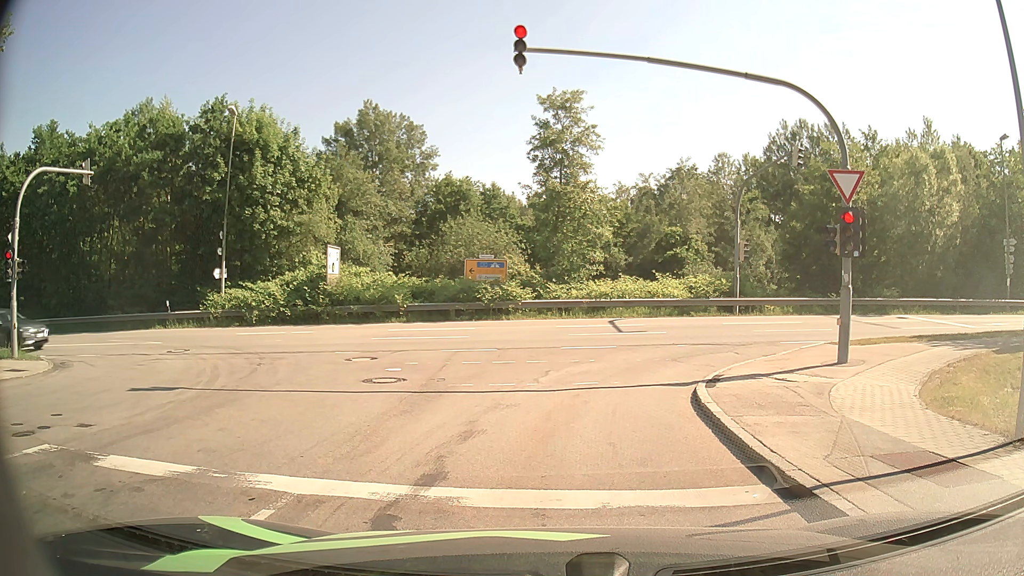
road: residential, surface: asphalt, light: Day
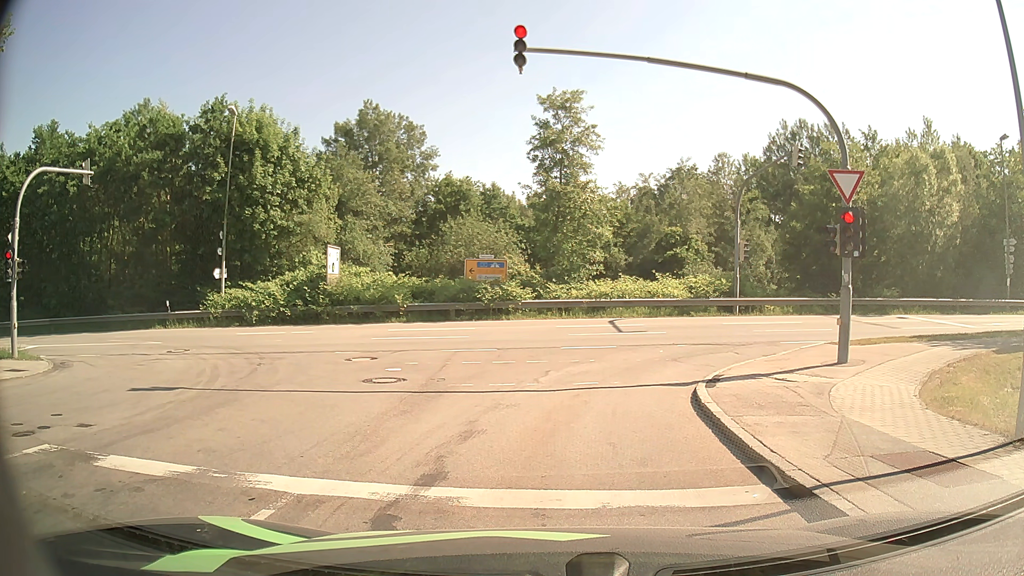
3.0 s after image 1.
(0.0, 0.0) m; 0°
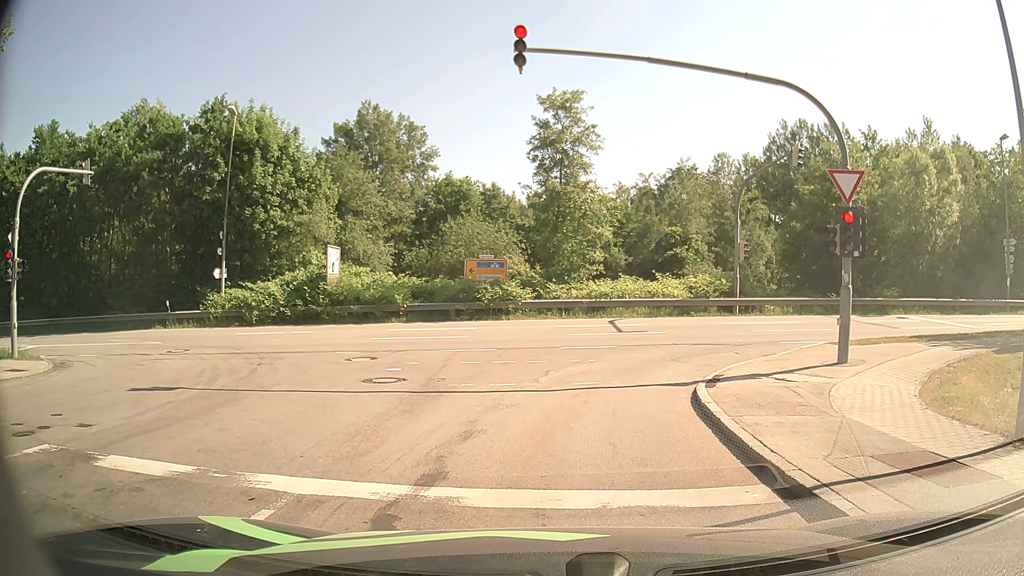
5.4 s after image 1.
(0.0, 0.0) m; 0°
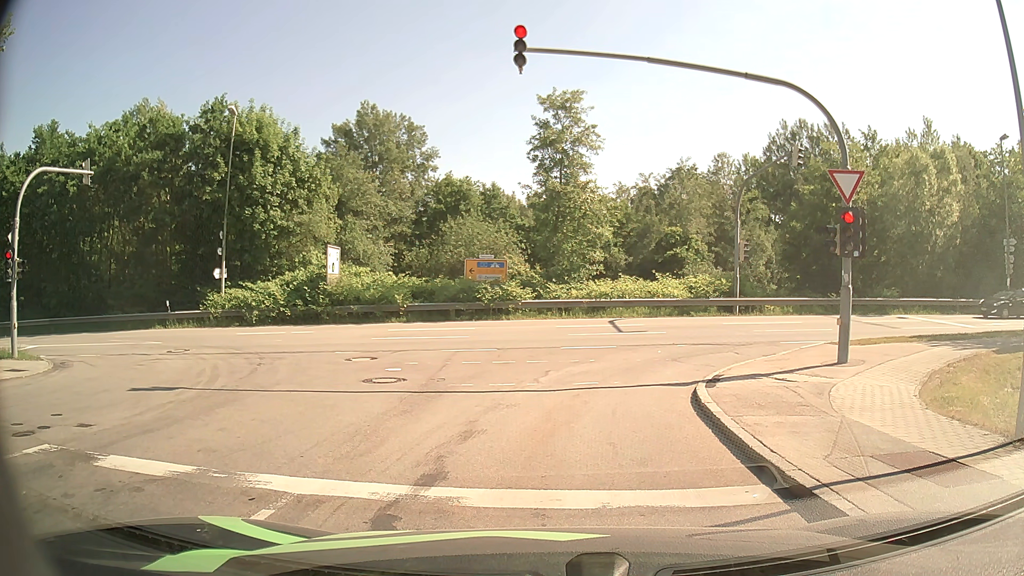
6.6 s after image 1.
(0.0, 0.0) m; 0°
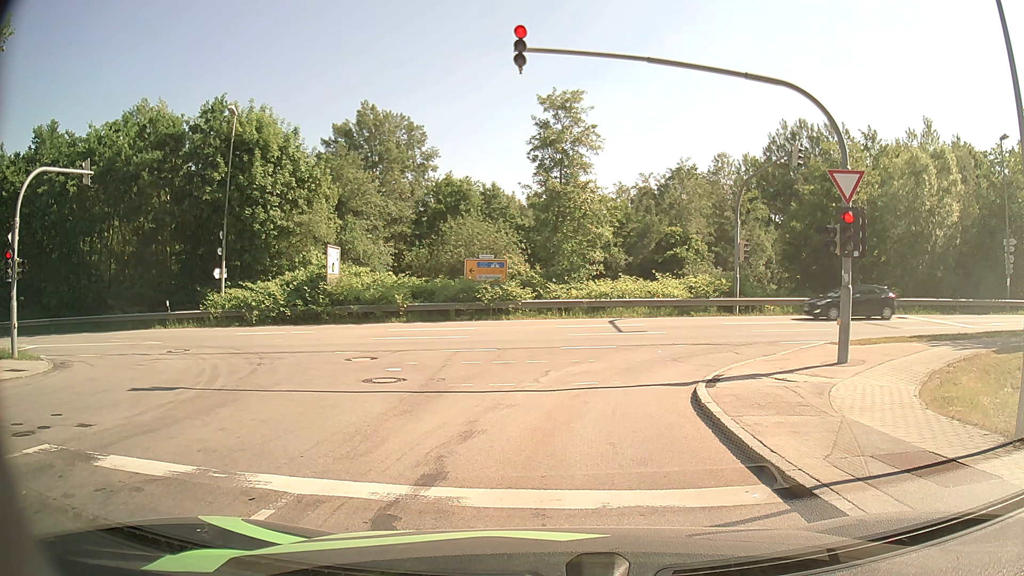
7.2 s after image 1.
(0.0, 0.0) m; 0°
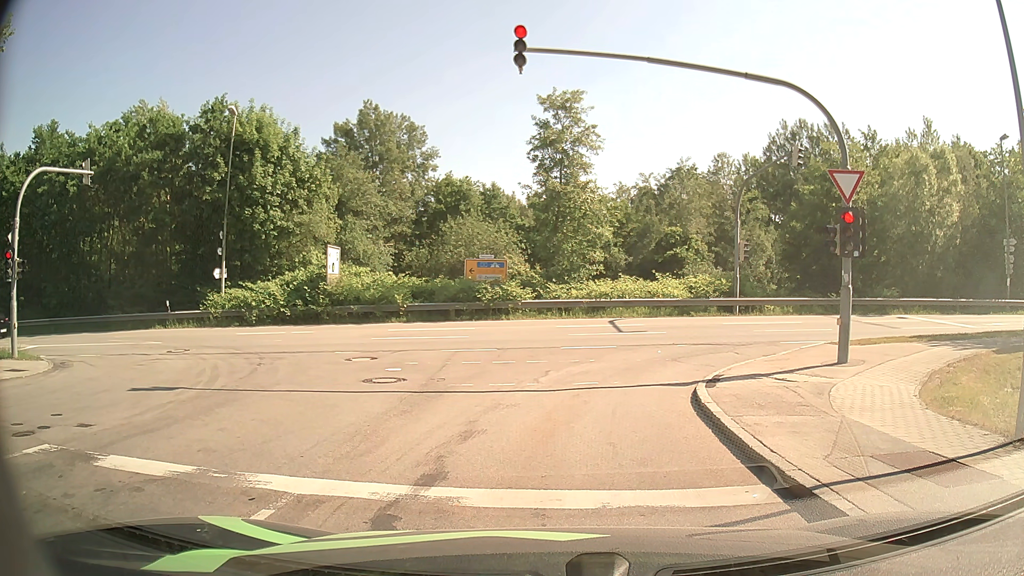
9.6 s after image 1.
(0.0, 0.0) m; 0°
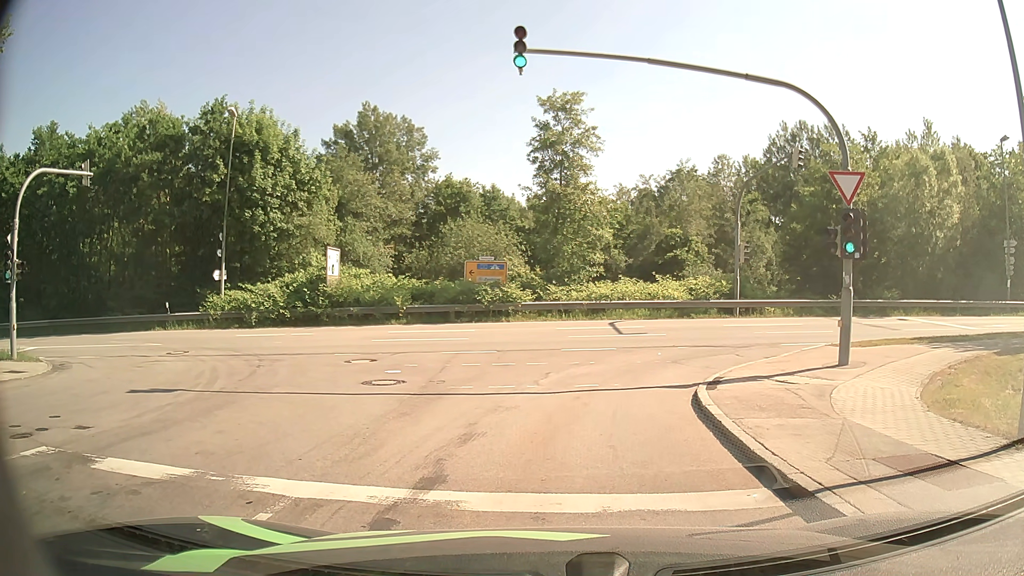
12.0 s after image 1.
(0.0, 0.0) m; 0°
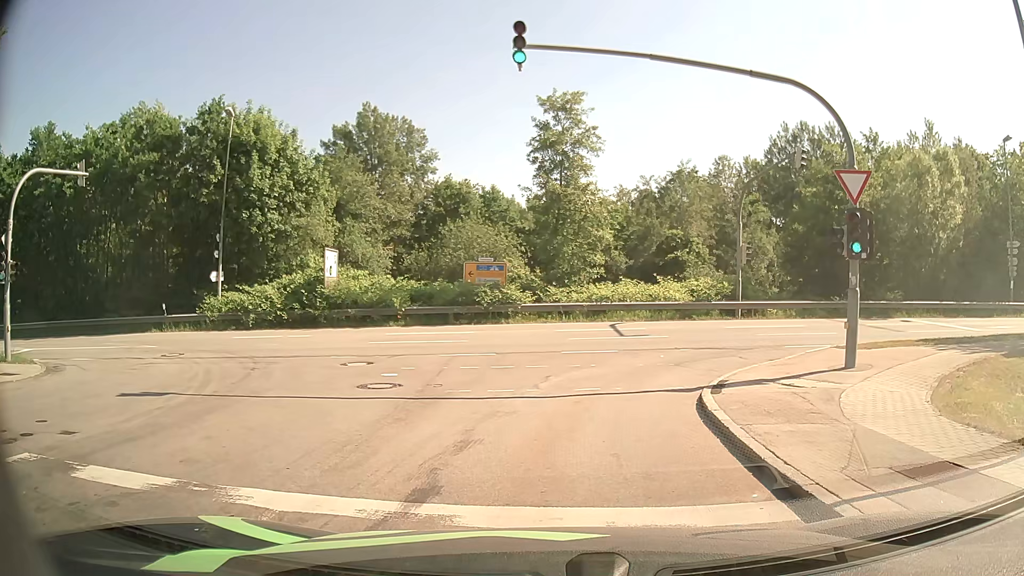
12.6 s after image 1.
(0.0, +0.4) m; 0°
